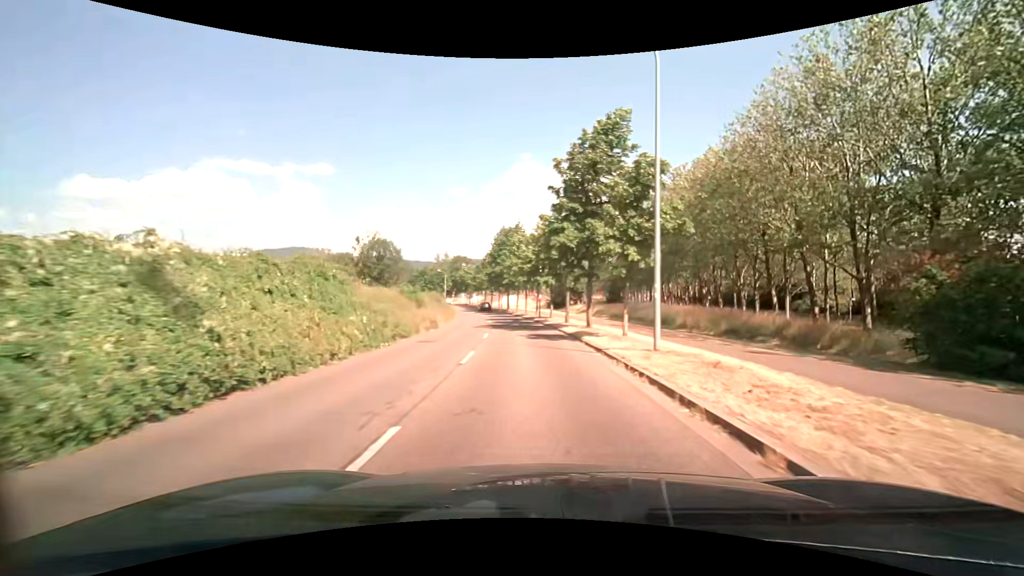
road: tertiary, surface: asphalt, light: Day
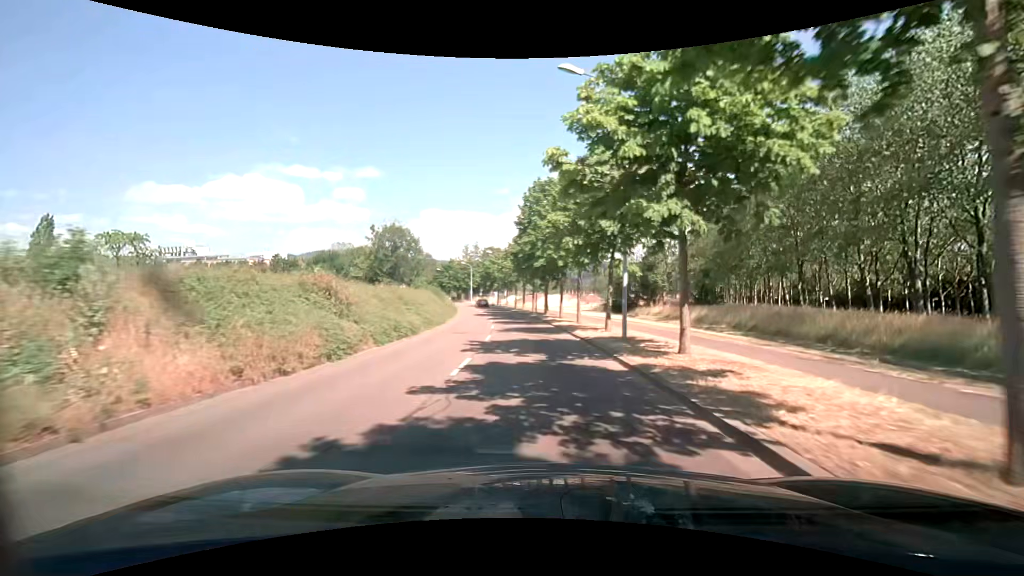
(-1.7, +29.0) m; -6°
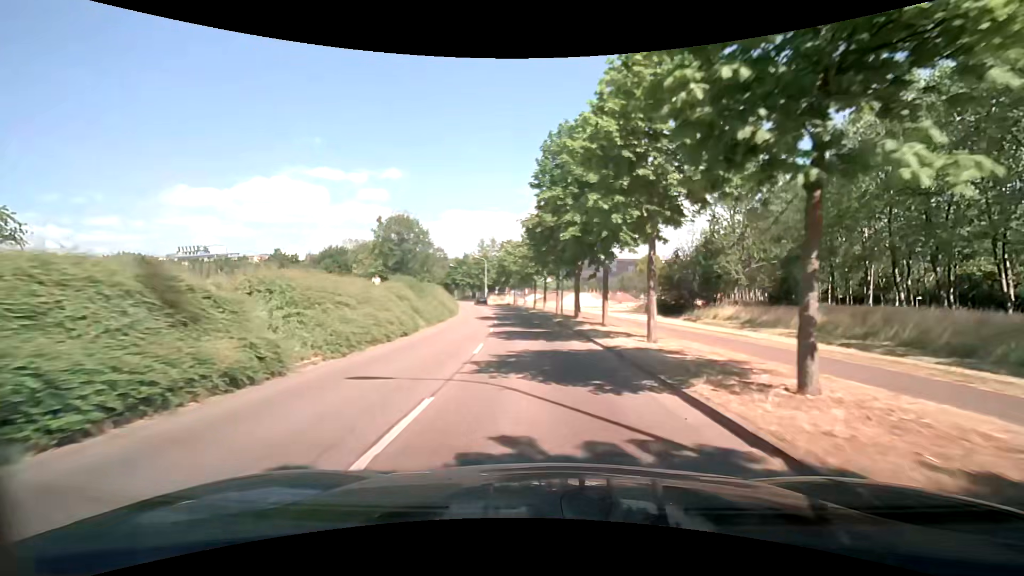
(-0.3, +14.4) m; -3°
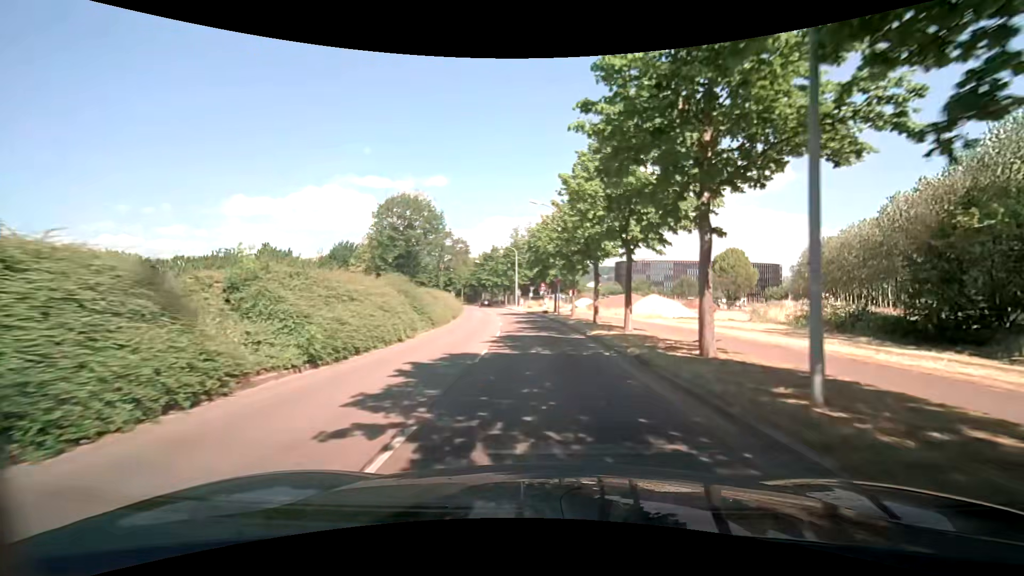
(-1.2, +28.6) m; -5°
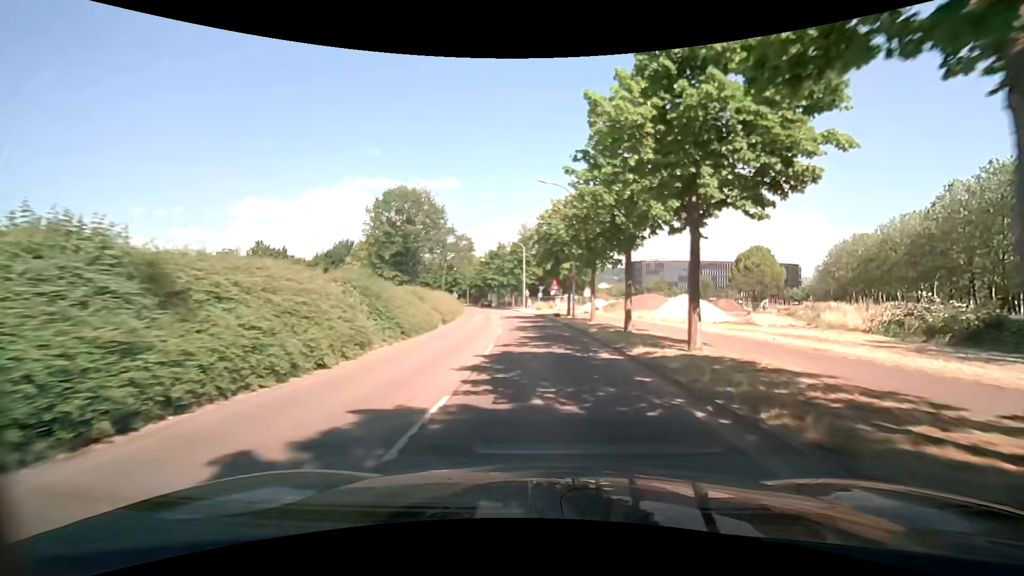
(-0.1, +7.1) m; -2°
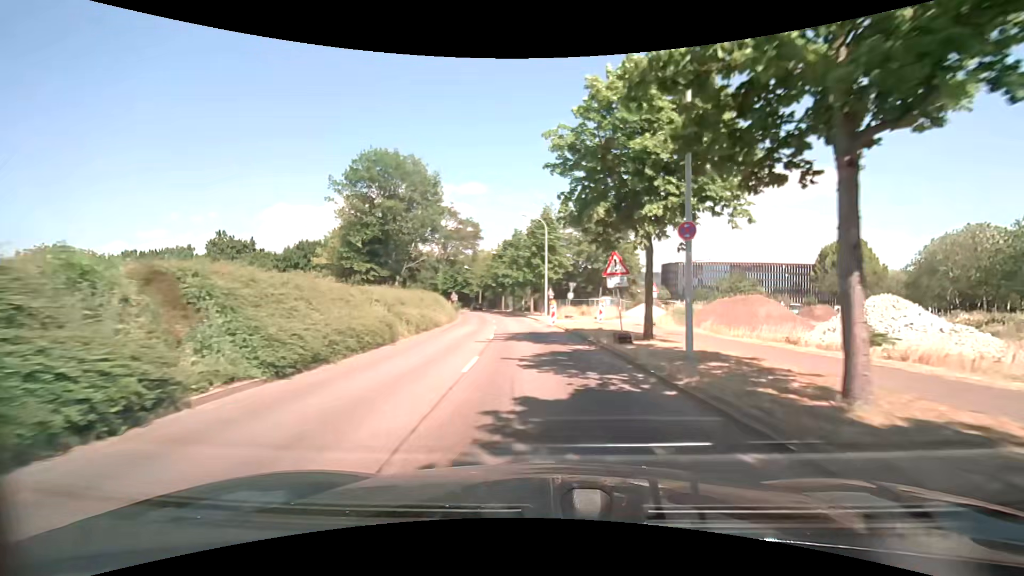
(-0.2, +21.3) m; -1°
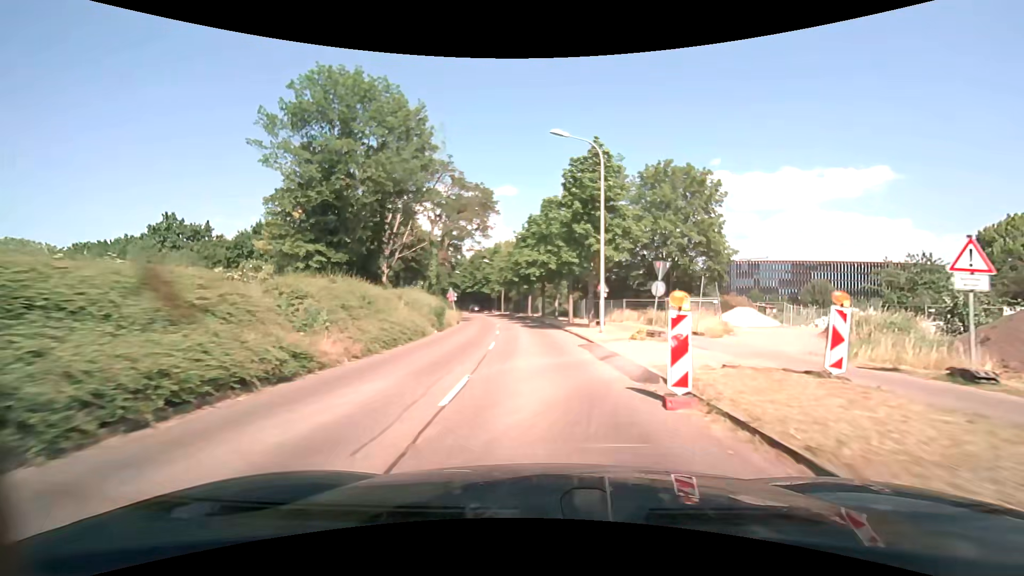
(-1.1, +21.2) m; -5°
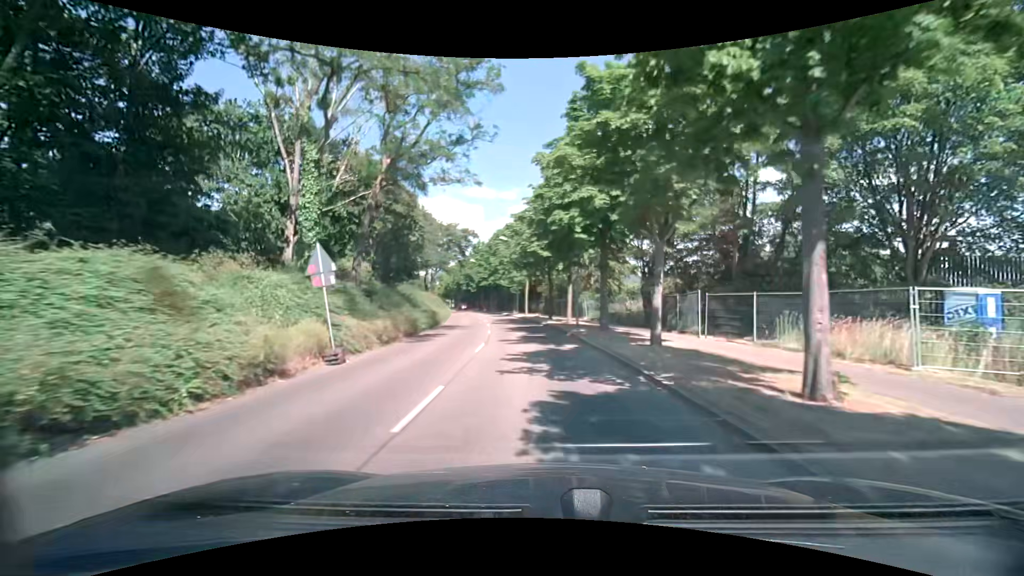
(-0.8, +28.4) m; -4°
(0, +10) (-1, +20) (-2, +30) (-3, +40) (-5, +50) (-6, +60) (-9, +69) (-11, +79) (-14, +89) (-17, +98) m
